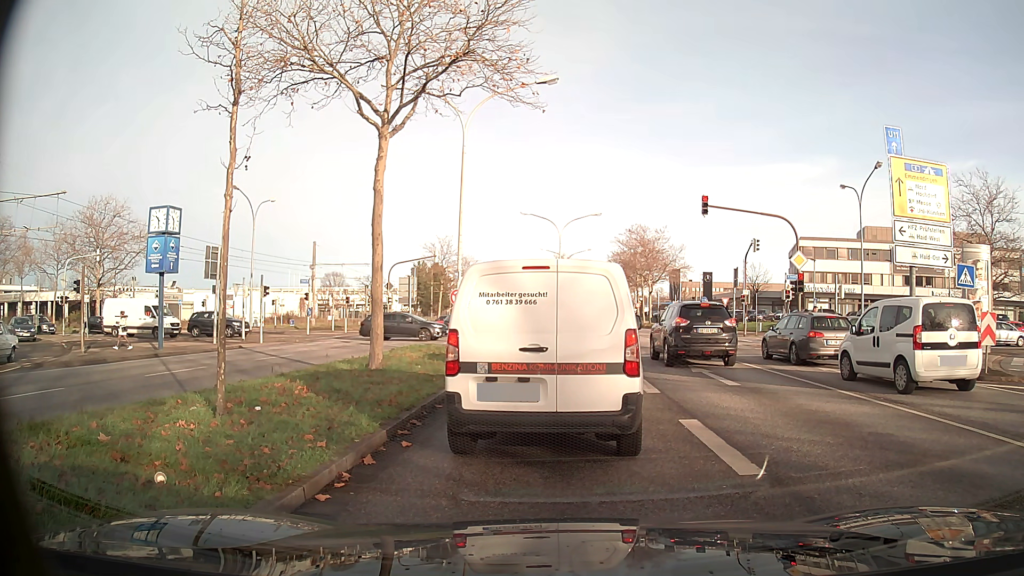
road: primary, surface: asphalt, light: Day
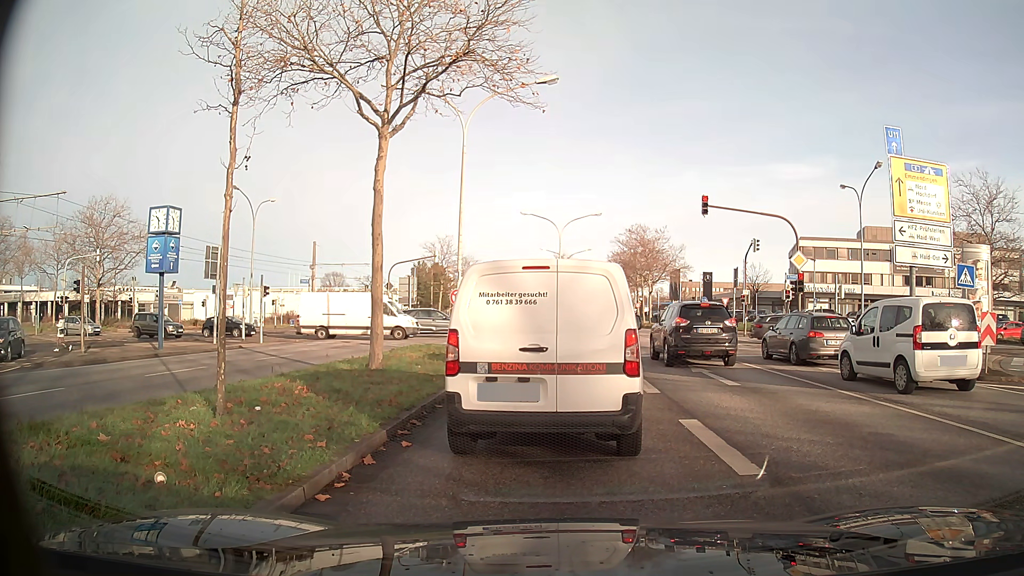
(0.0, 0.0) m; 0°
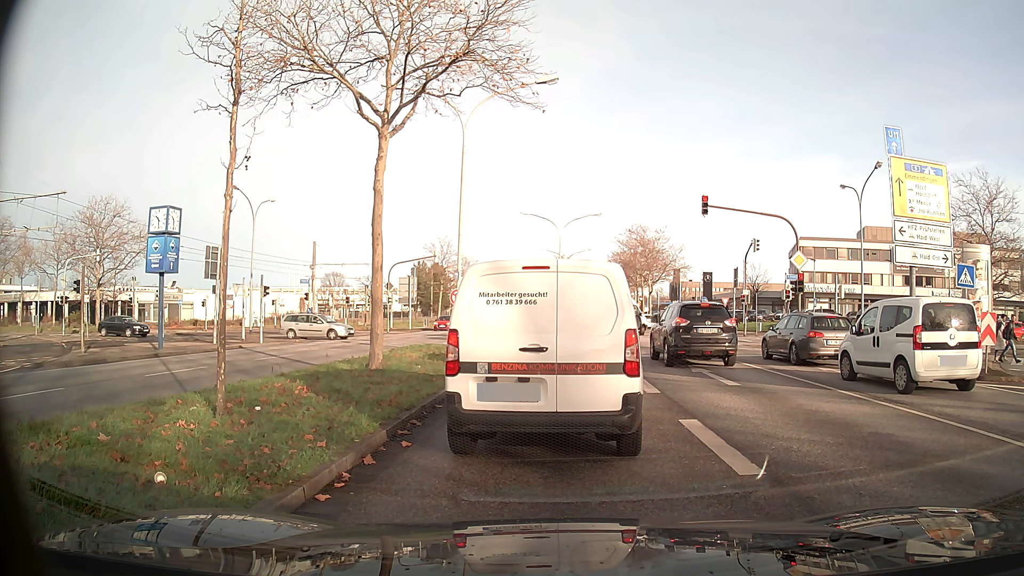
(0.0, 0.0) m; 0°
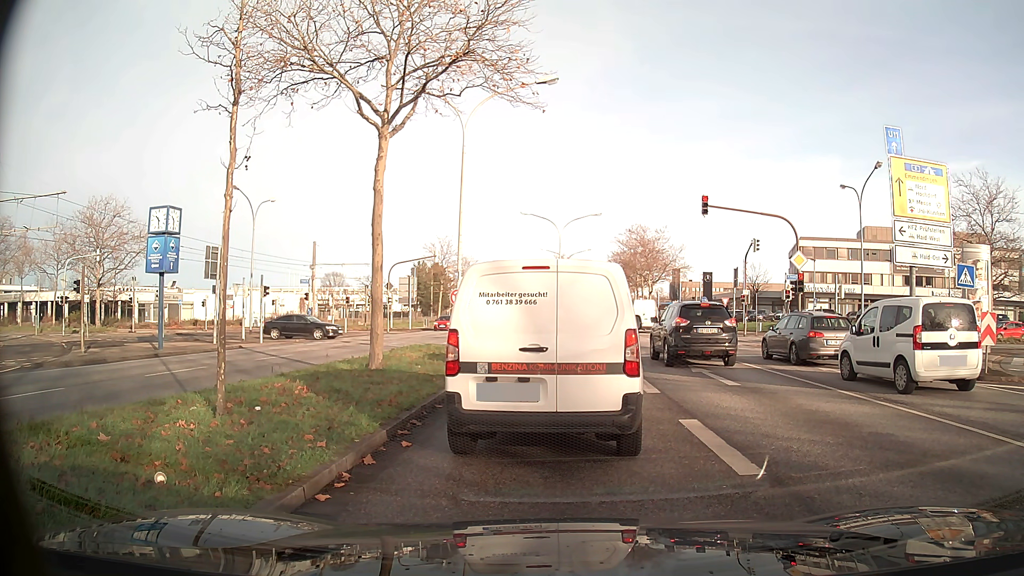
(0.0, 0.0) m; 0°
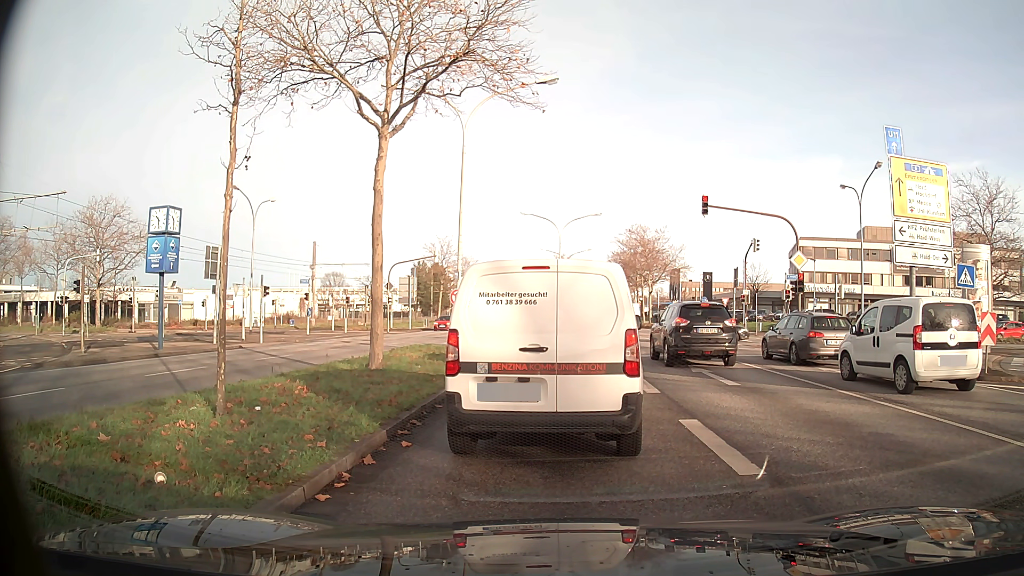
(0.0, 0.0) m; 0°
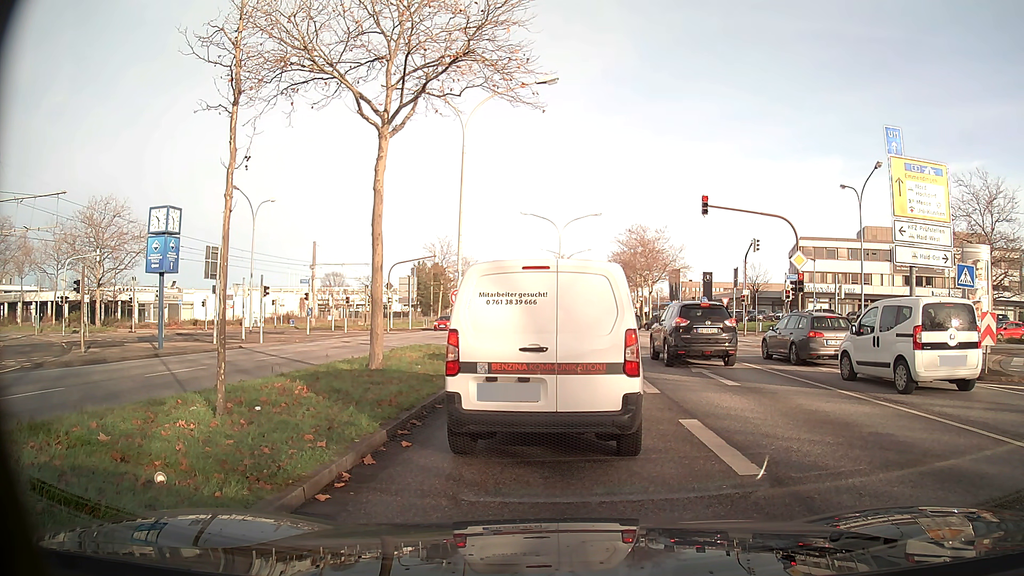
(0.0, 0.0) m; 0°
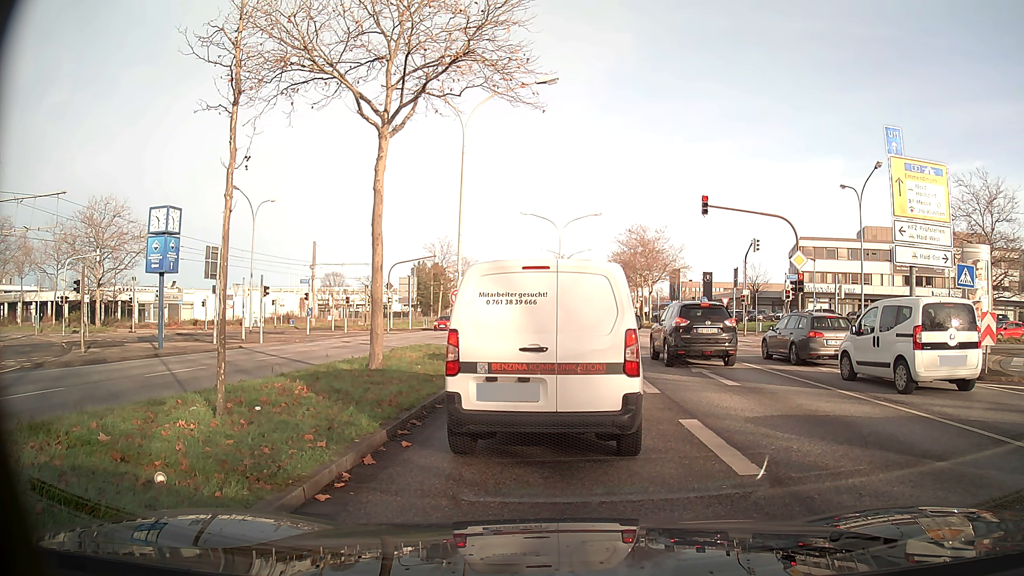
(0.0, 0.0) m; 0°
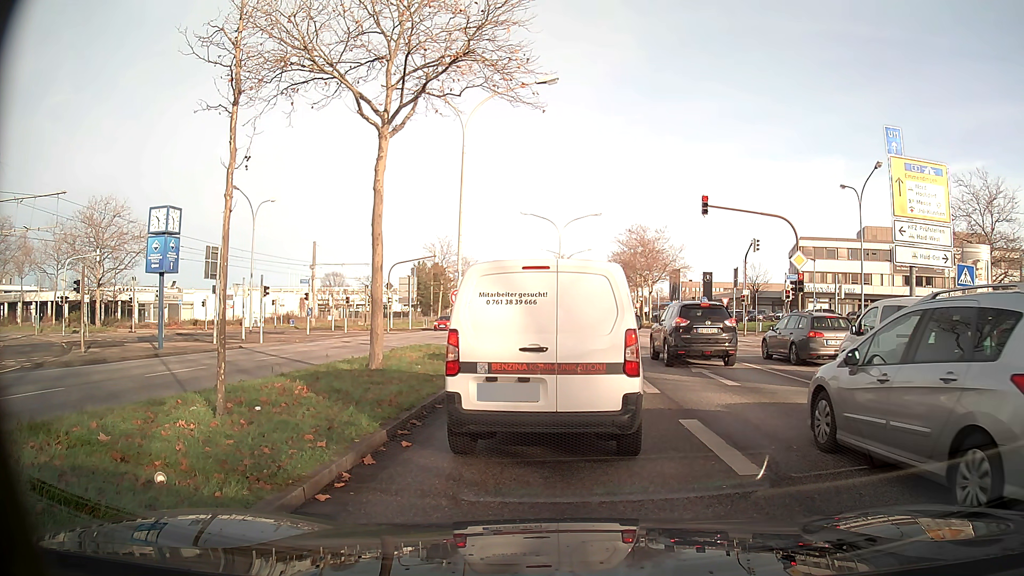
(0.0, 0.0) m; 0°
(0, +10) (0, +20) (-1, +30) (-7, +38) (-15, +44) (-24, +47) (-34, +49) (-44, +50) (-54, +52) (-64, +52) m
